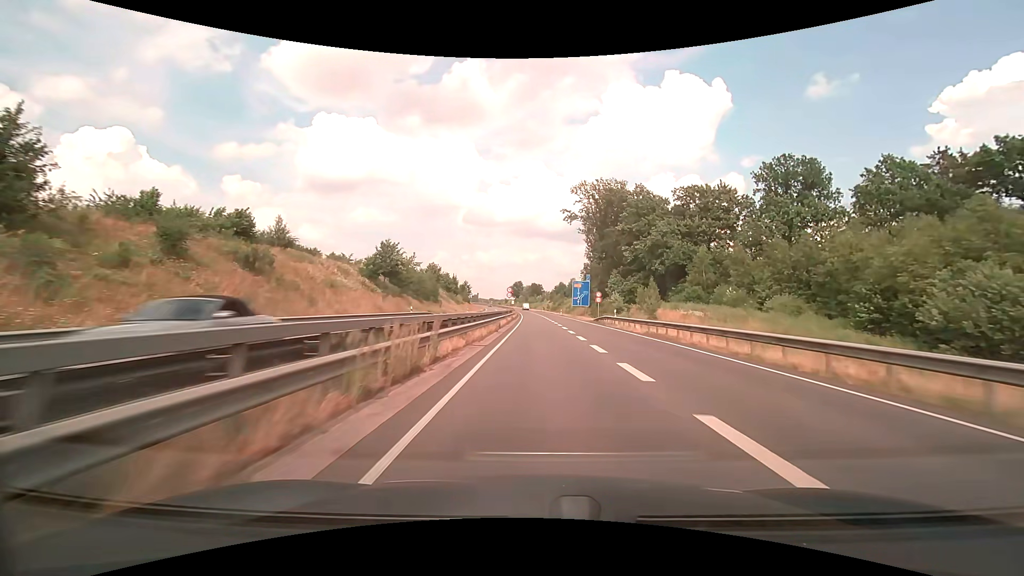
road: trunk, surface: asphalt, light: Day
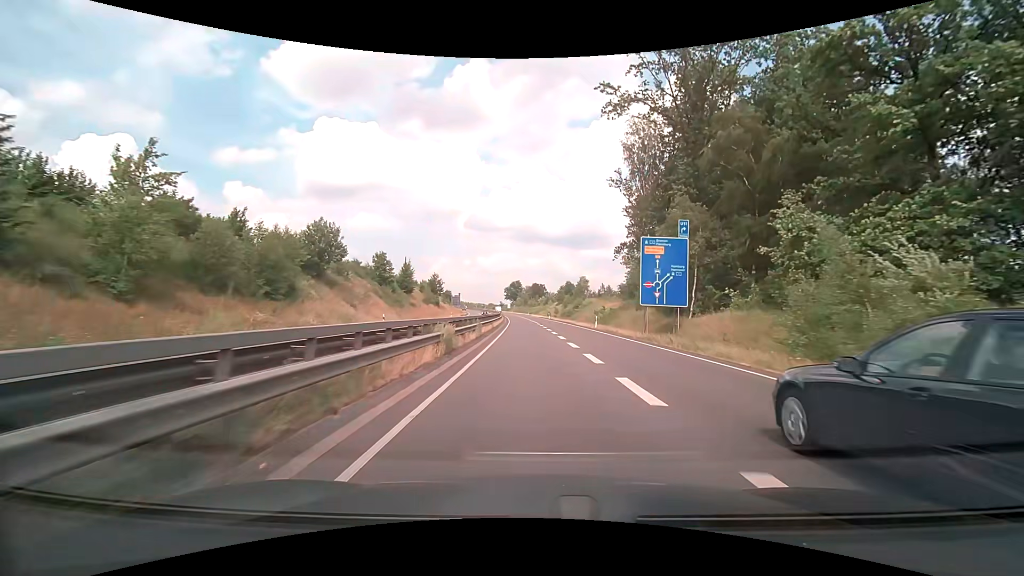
(+0.1, +55.4) m; 0°
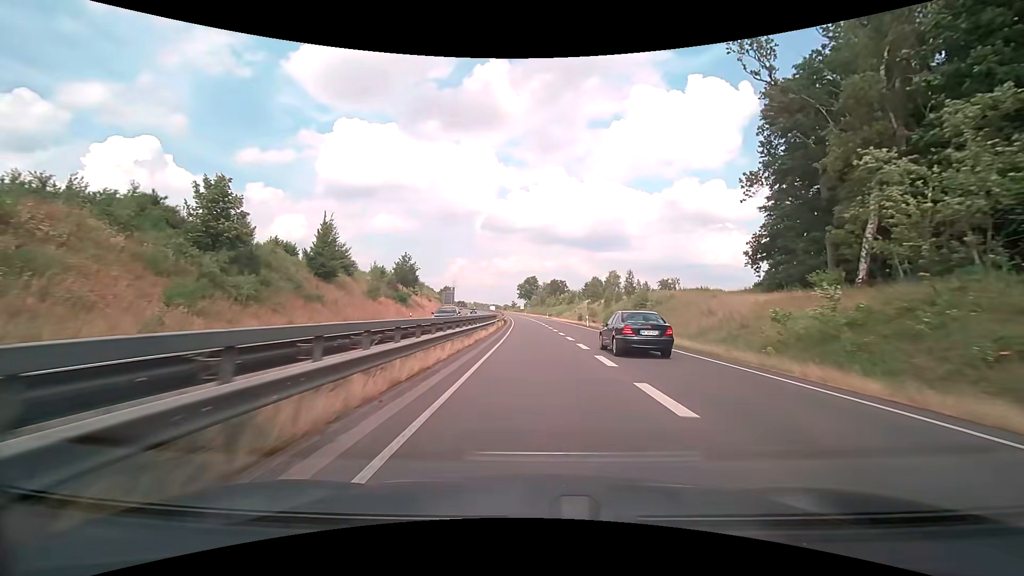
(-1.0, +42.6) m; -2°
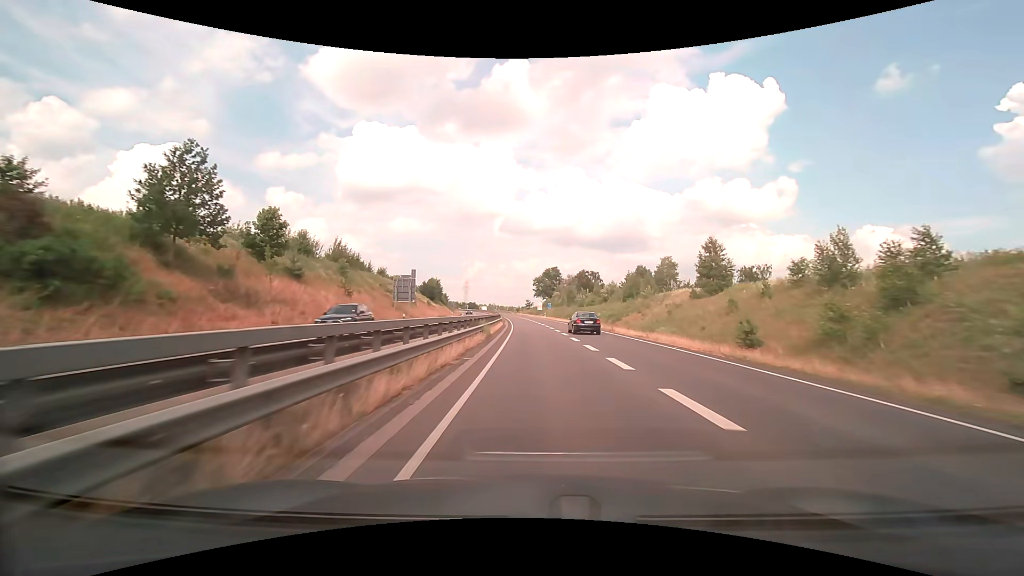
(-0.9, +54.5) m; -2°
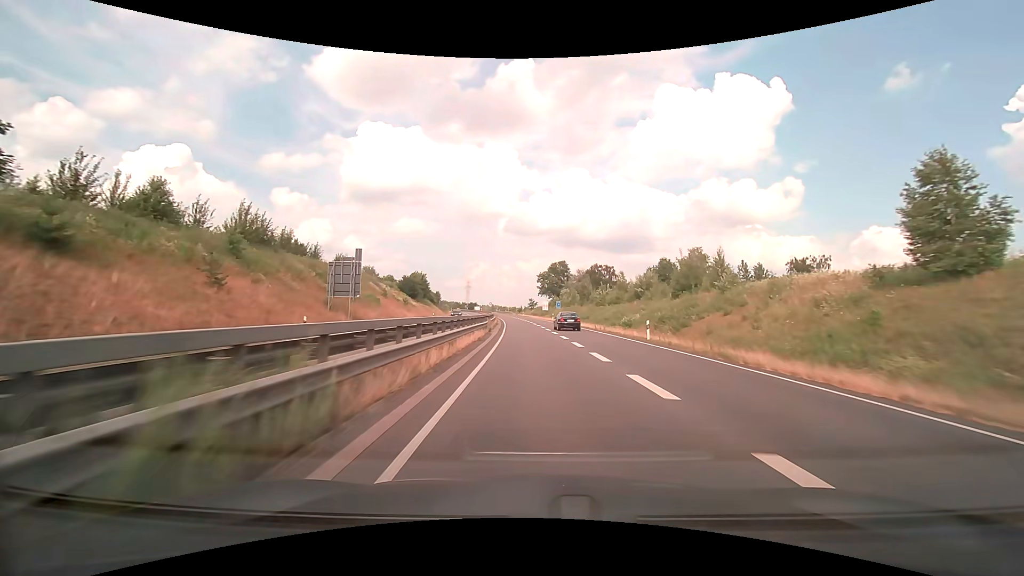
(0.0, +22.0) m; 0°
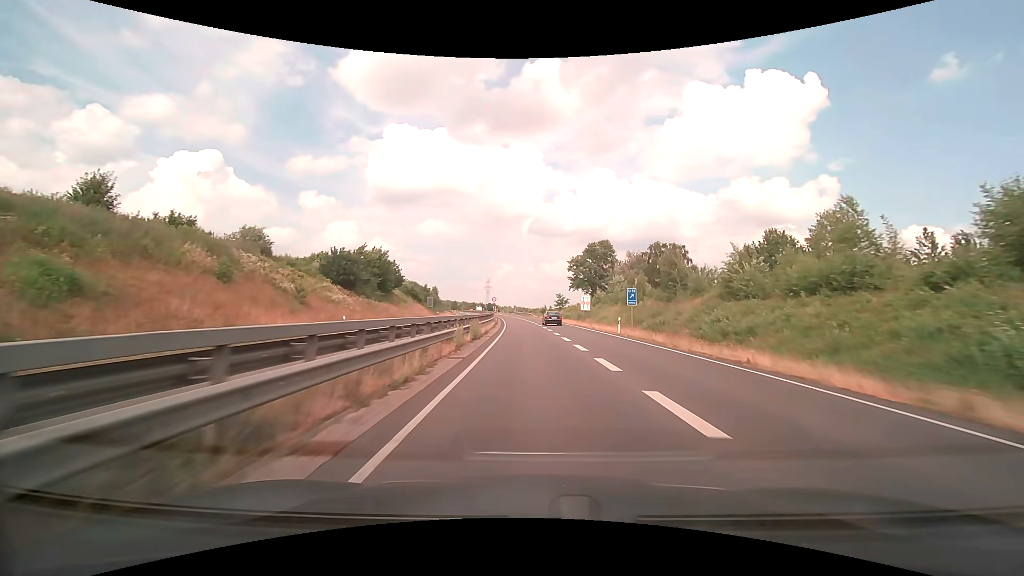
(-0.9, +44.2) m; -3°
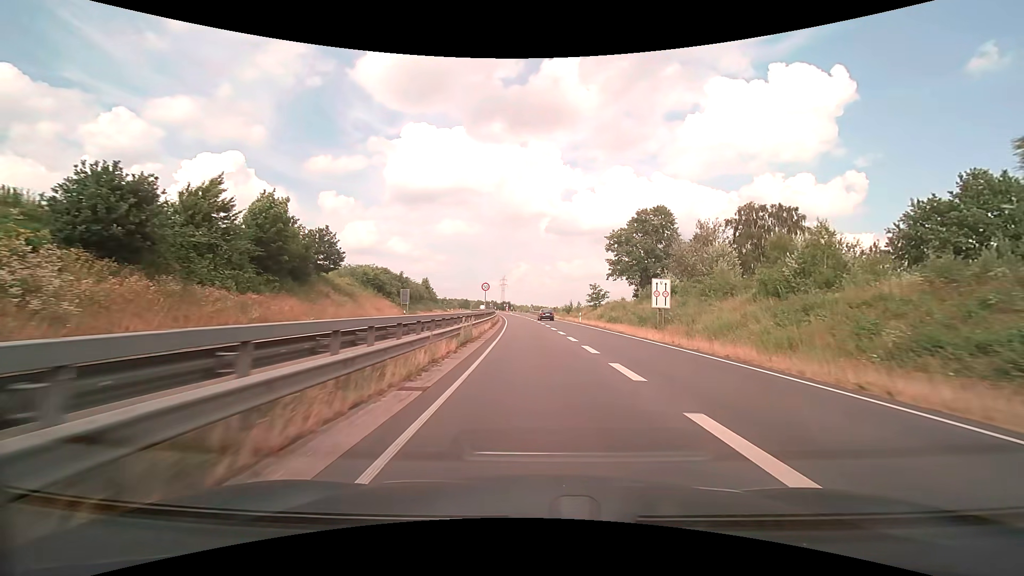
(-0.6, +31.6) m; -2°
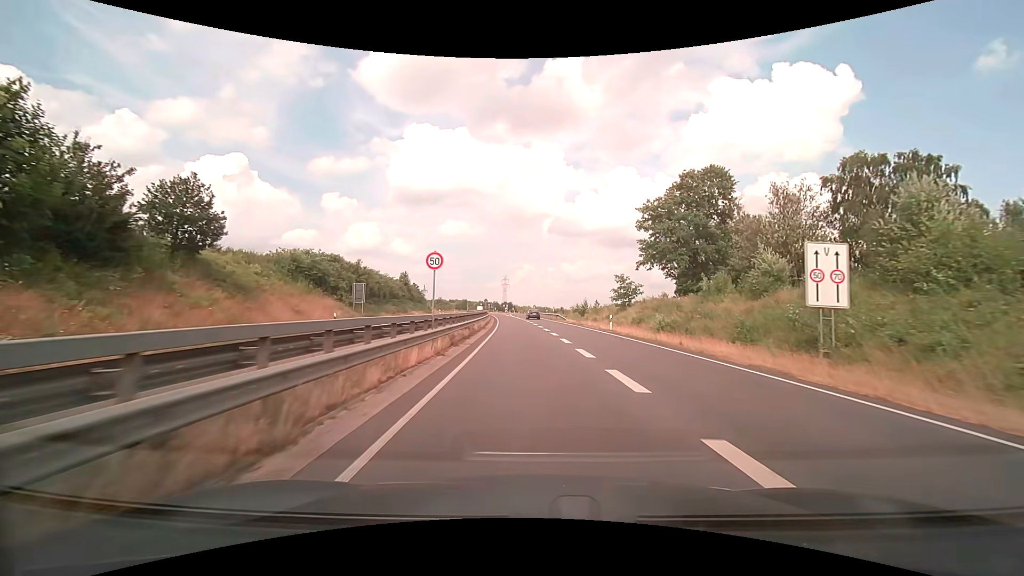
(0.0, +19.1) m; 0°
(0, +10) (0, +20) (-1, +30) (-1, +40) (-2, +50) (-3, +60) (-4, +70) (-4, +80) (-5, +90) (-6, +100) m
